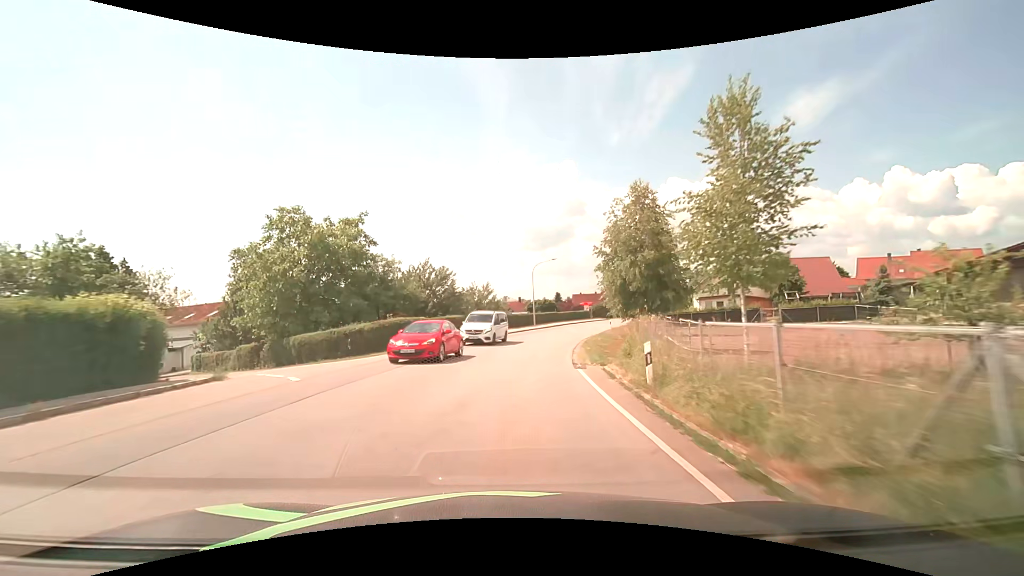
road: tertiary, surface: asphalt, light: Day
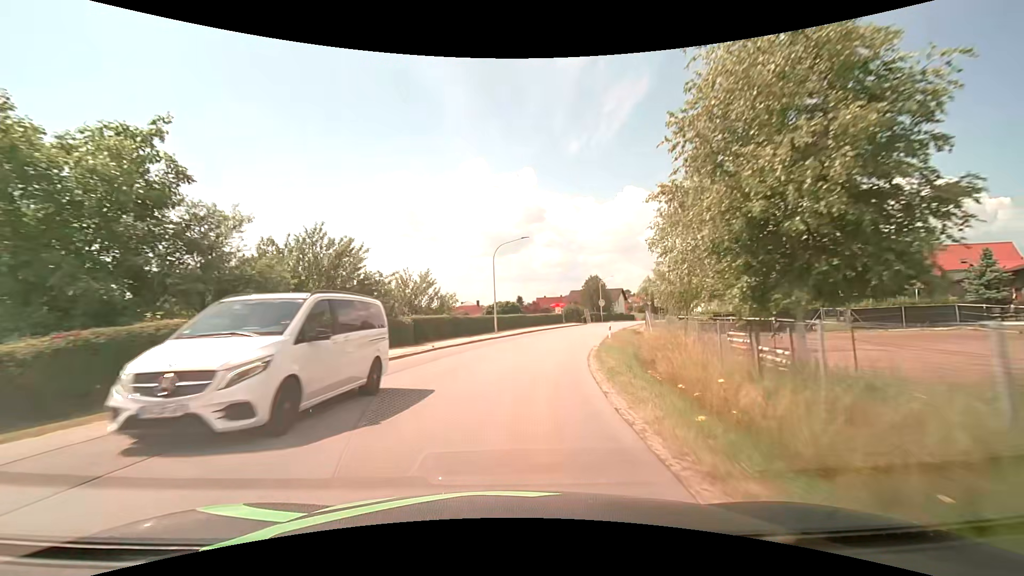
(+0.6, +16.1) m; +5°
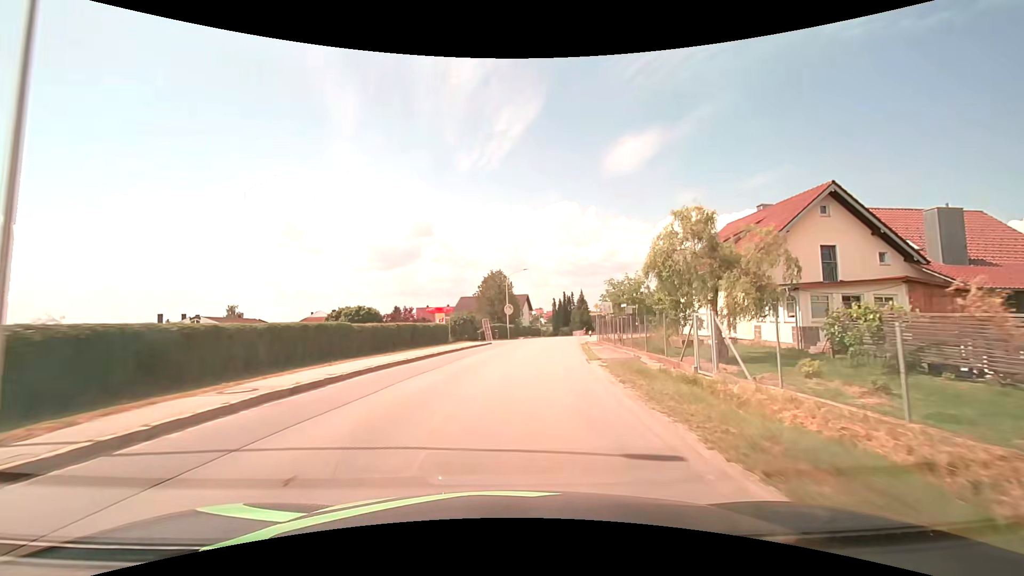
(+3.2, +30.8) m; +13°
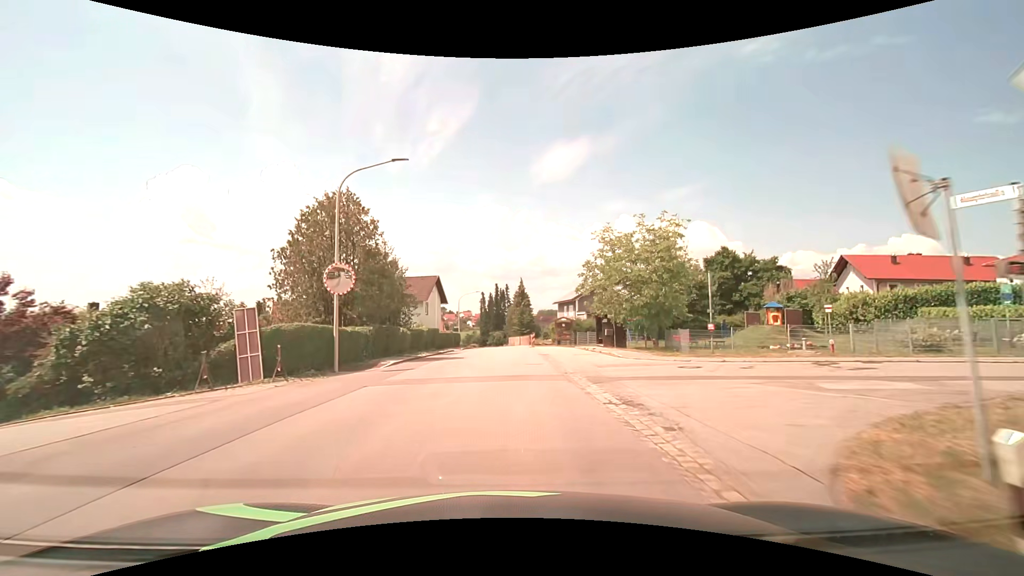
(+3.4, +38.0) m; +8°
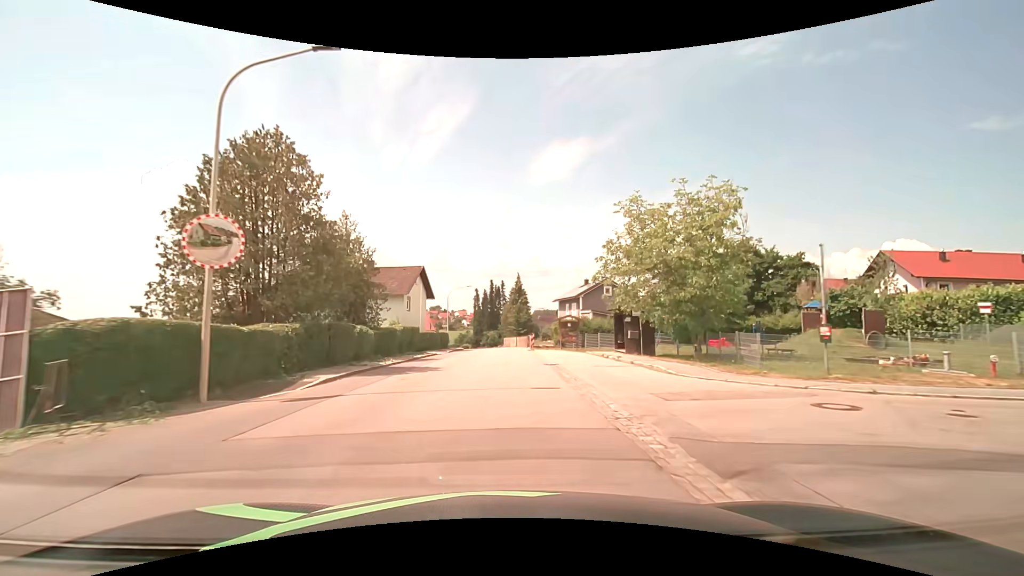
(0.0, +7.6) m; 0°
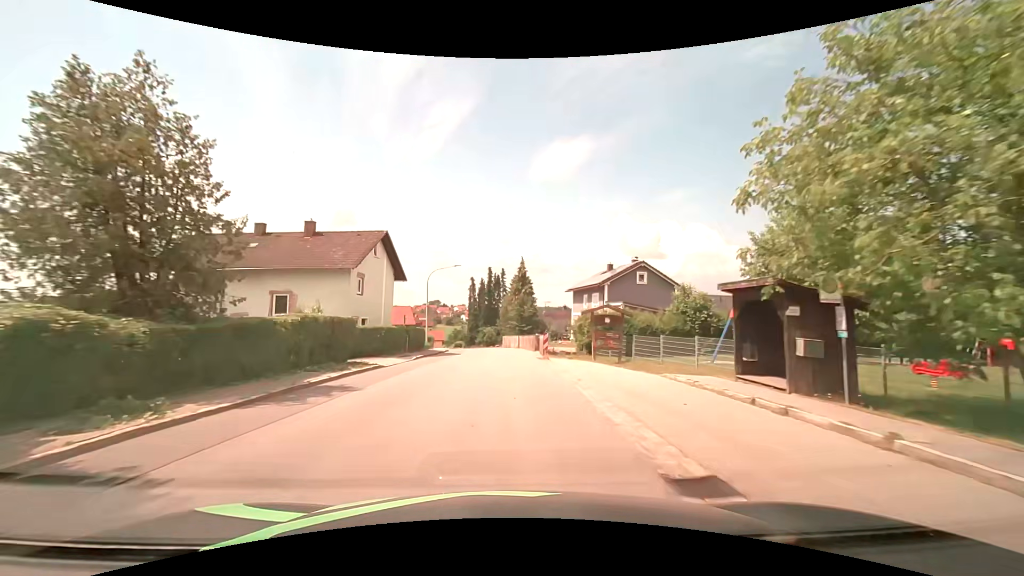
(+0.1, +15.3) m; 0°
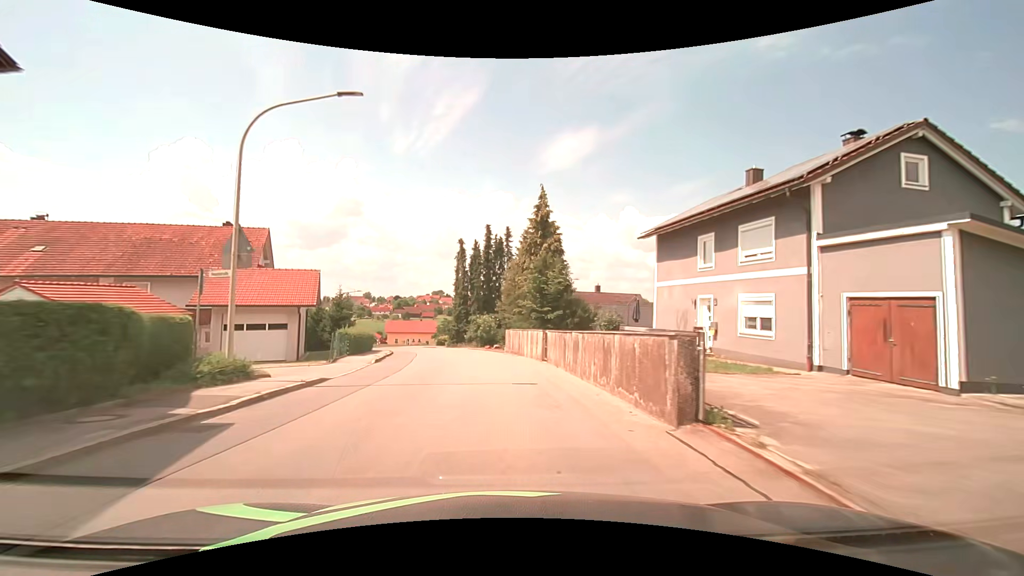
(-0.1, +30.9) m; -1°
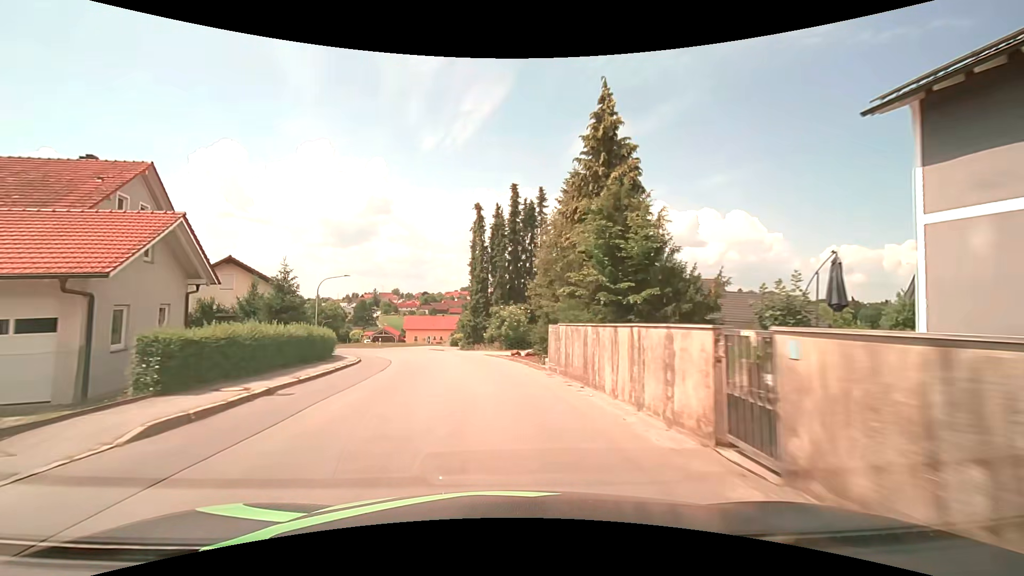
(-0.3, +15.5) m; -3°
(0, +10) (-2, +20) (-4, +30) (-7, +39) (-11, +48) (-16, +57) (-21, +66) (-25, +75) (-30, +83) (-34, +92) m
